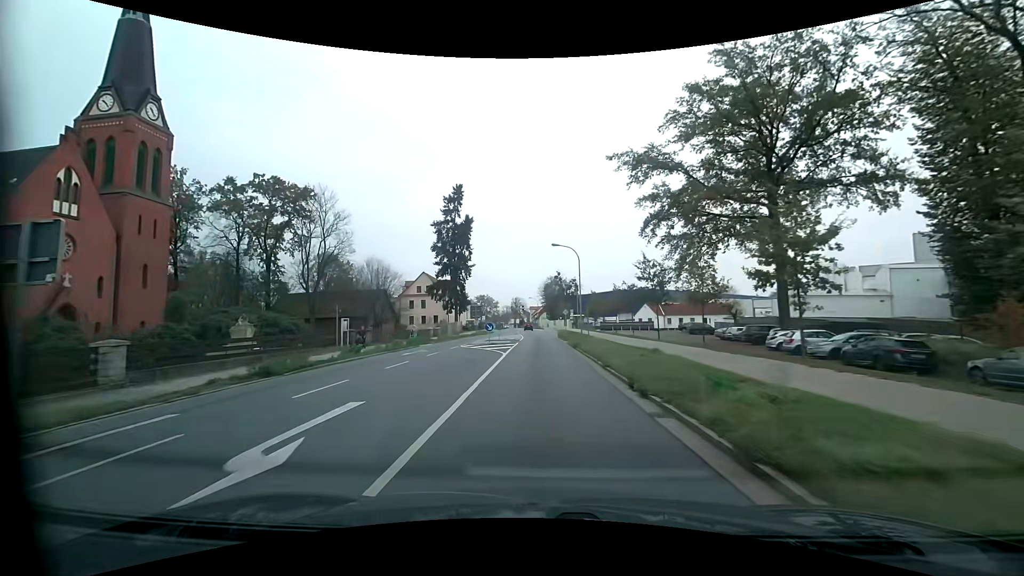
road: primary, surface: asphalt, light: Day
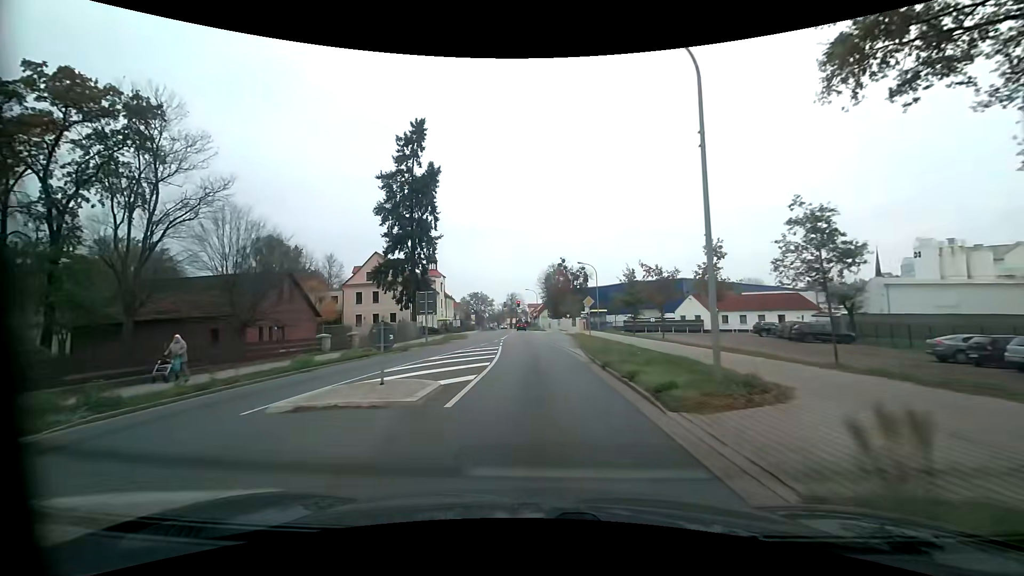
(0.0, +30.4) m; 0°
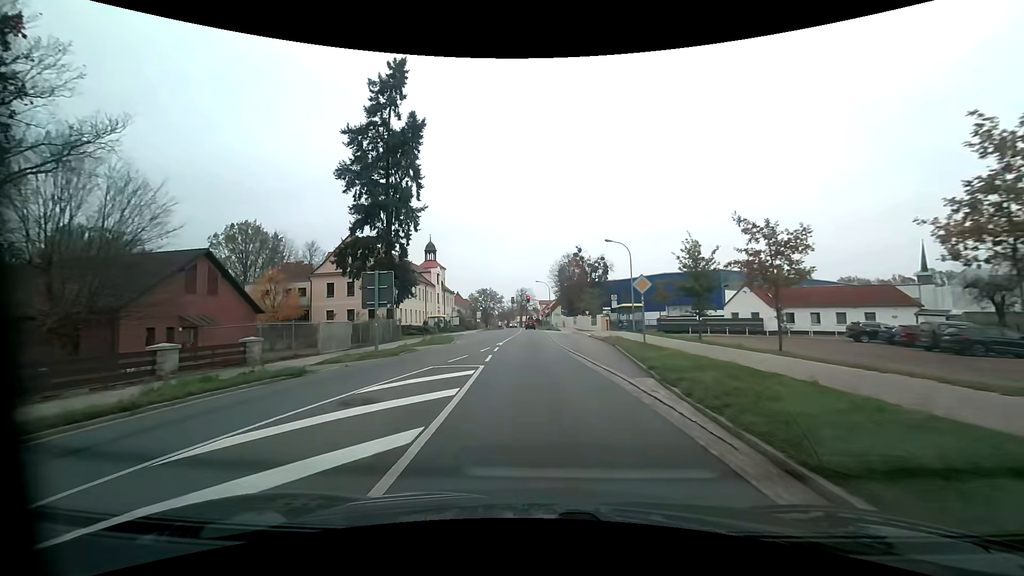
(-0.2, +14.3) m; -2°
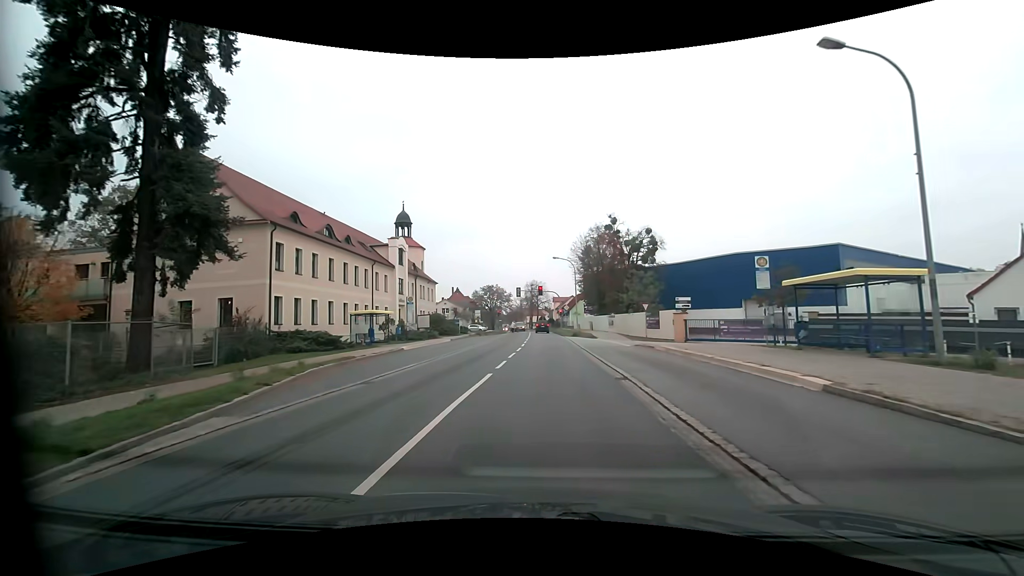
(-0.6, +30.3) m; -1°
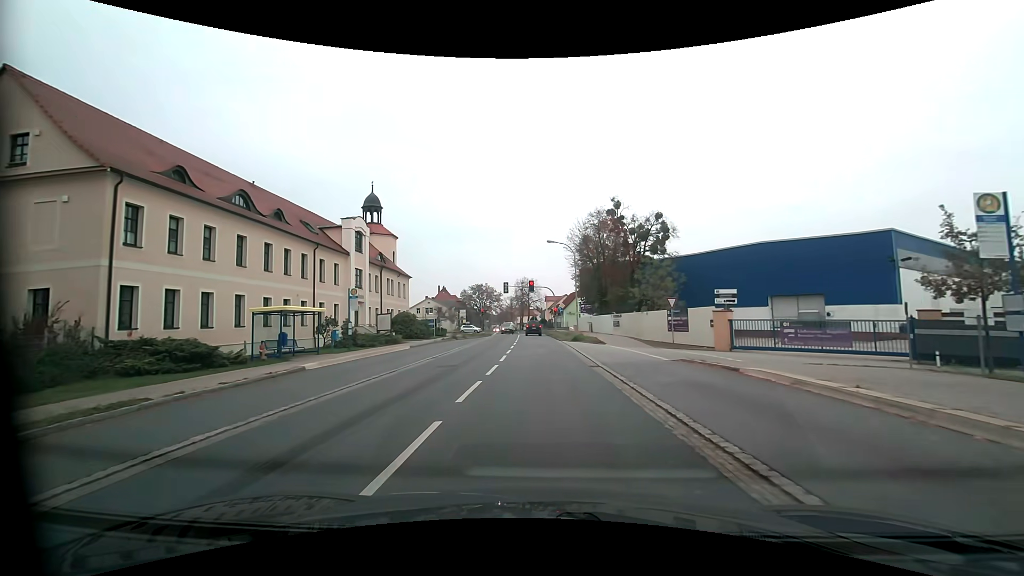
(+0.1, +10.4) m; +1°
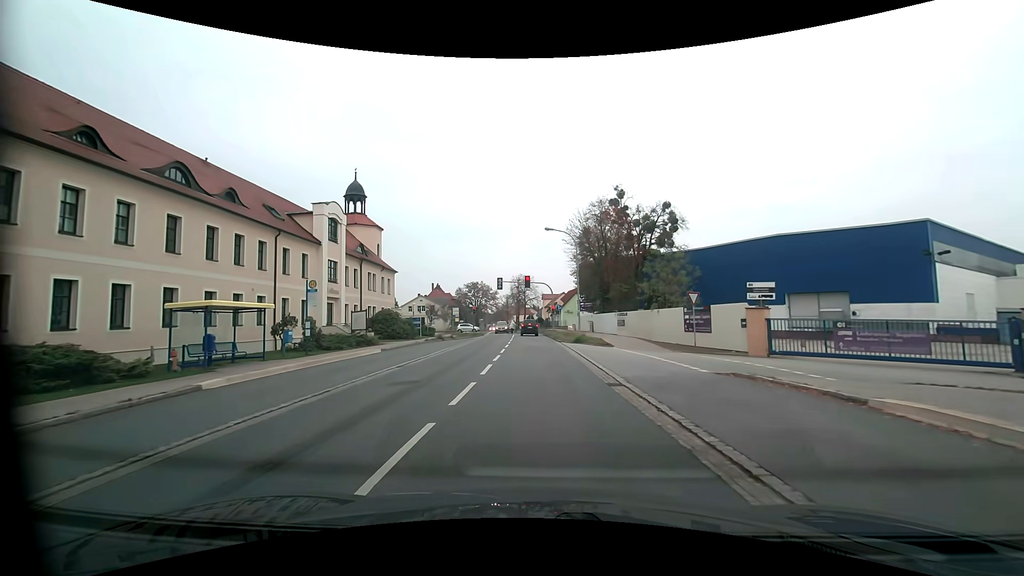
(0.0, +4.9) m; 0°
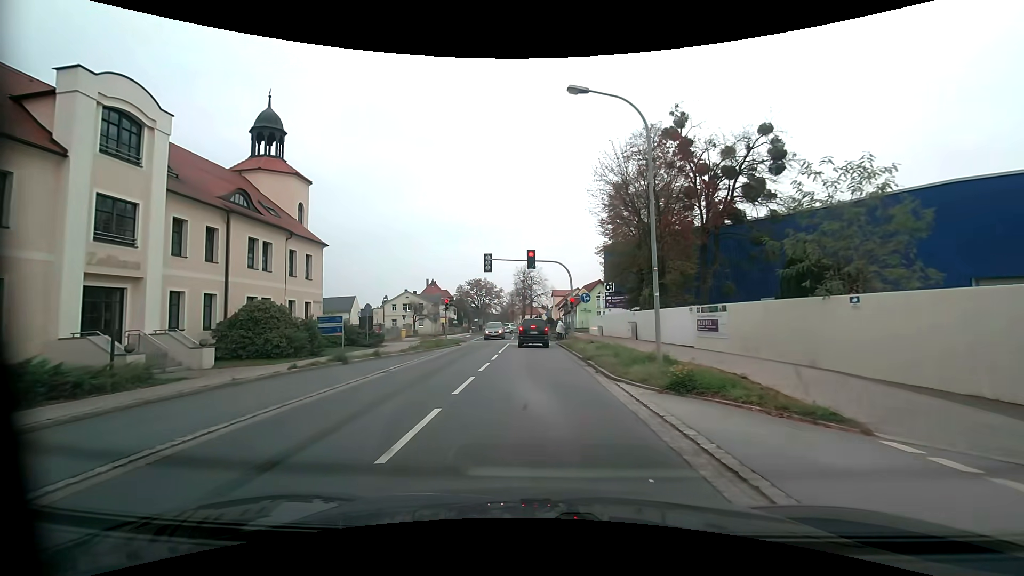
(-0.1, +20.9) m; -1°
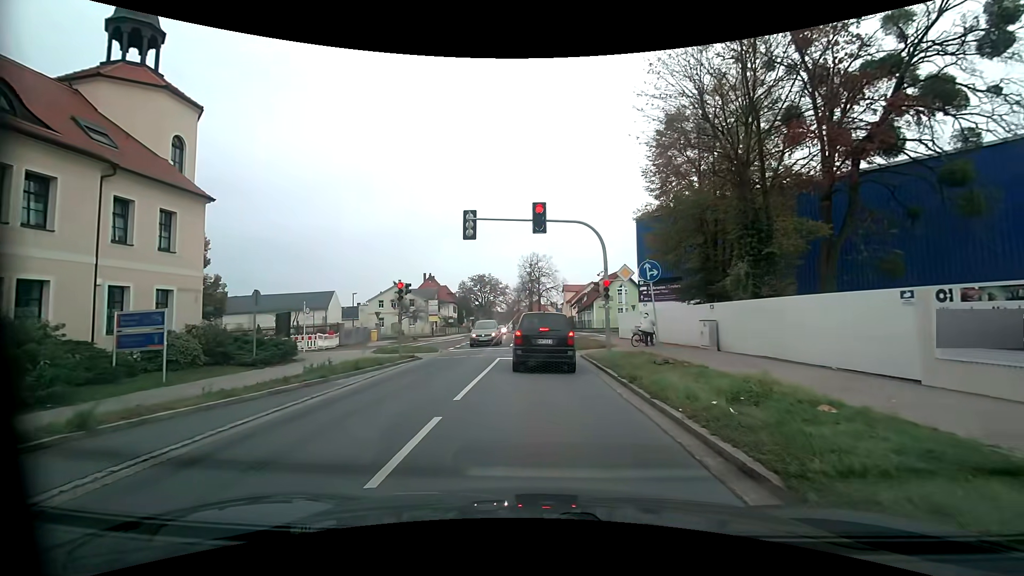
(-0.2, +13.8) m; -1°
(0, +10) (0, +20) (0, +30) (-1, +40) (-1, +50) (-1, +60) (-2, +70) (-3, +80) (-4, +90) (-5, +100) m
